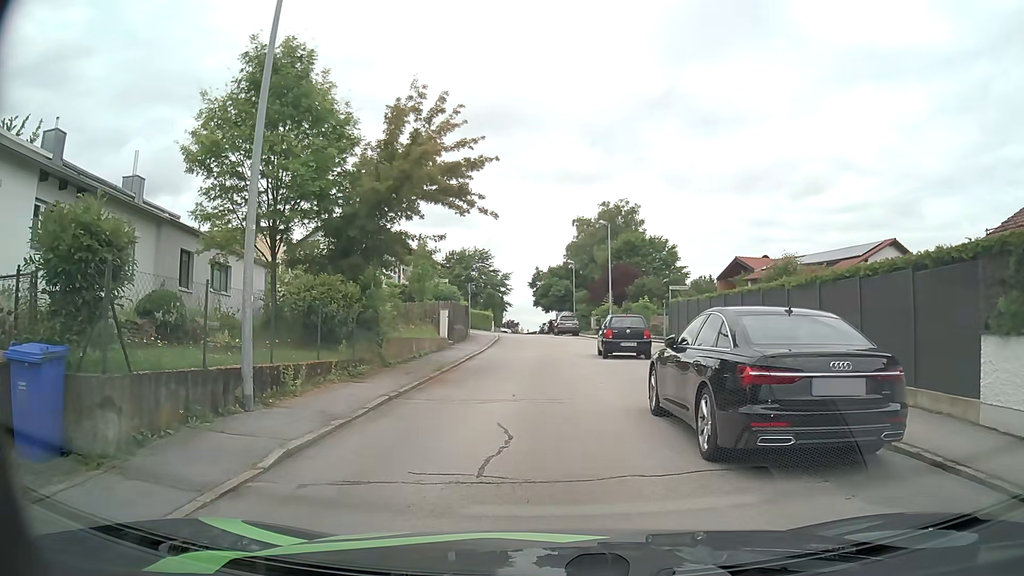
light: Day
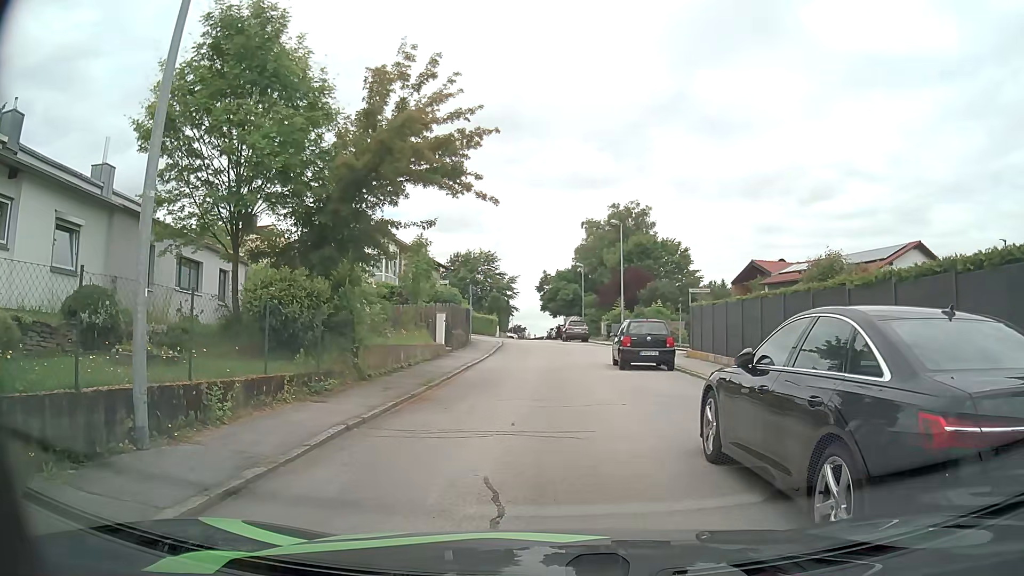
(0.0, +2.7) m; 0°
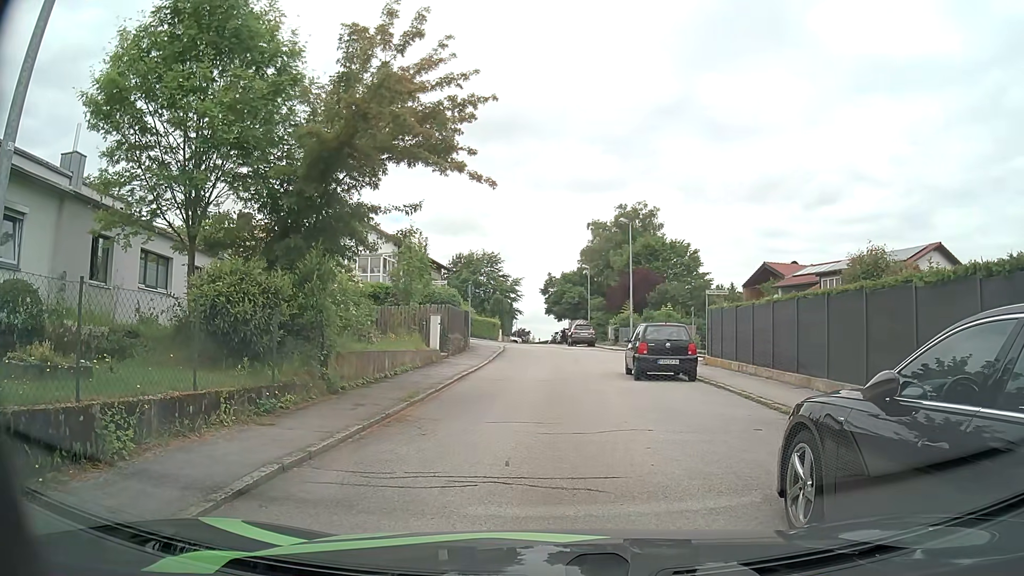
(0.0, +2.2) m; -1°
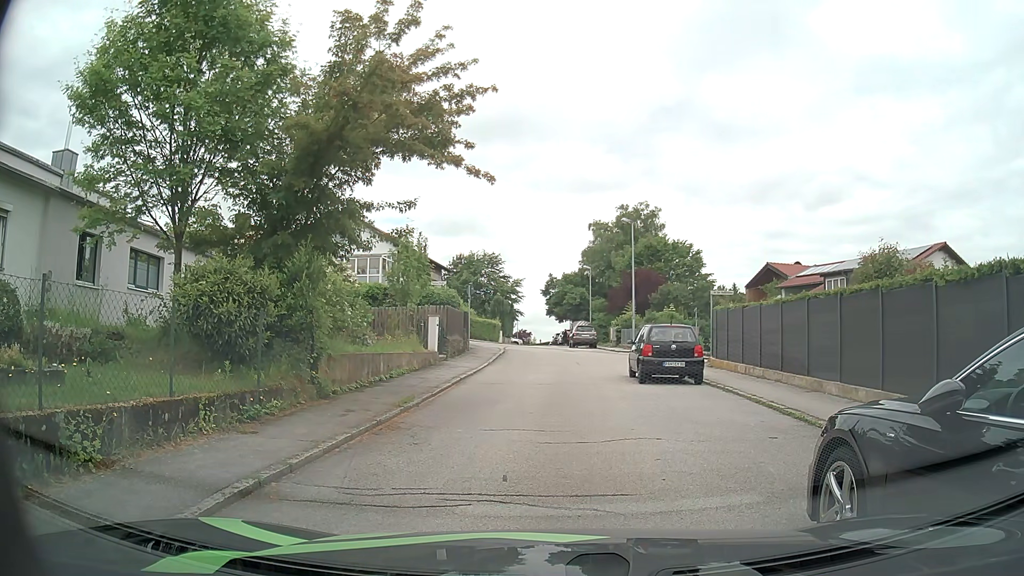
(0.0, +0.7) m; 0°
